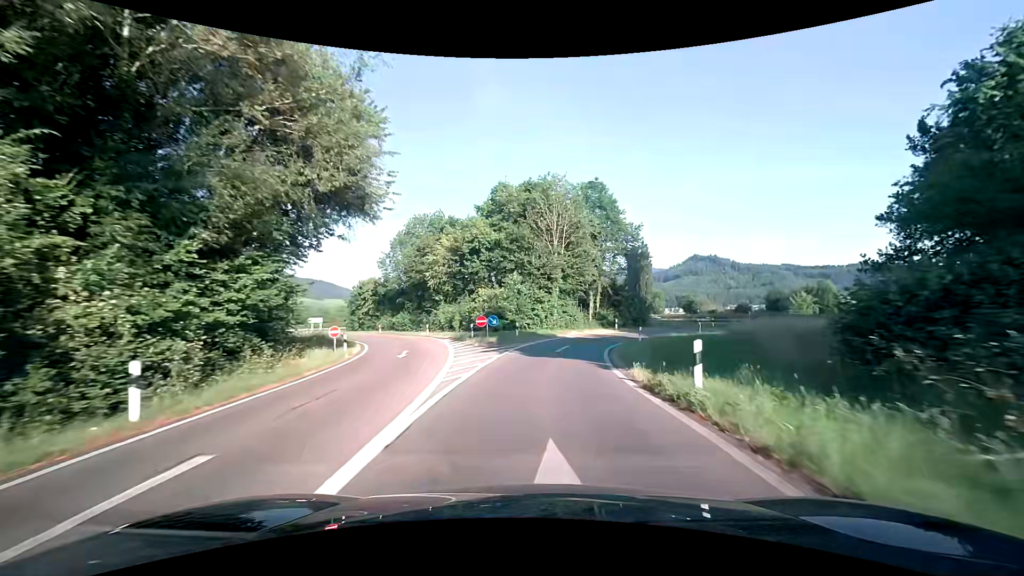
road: trunk_link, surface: asphalt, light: Day
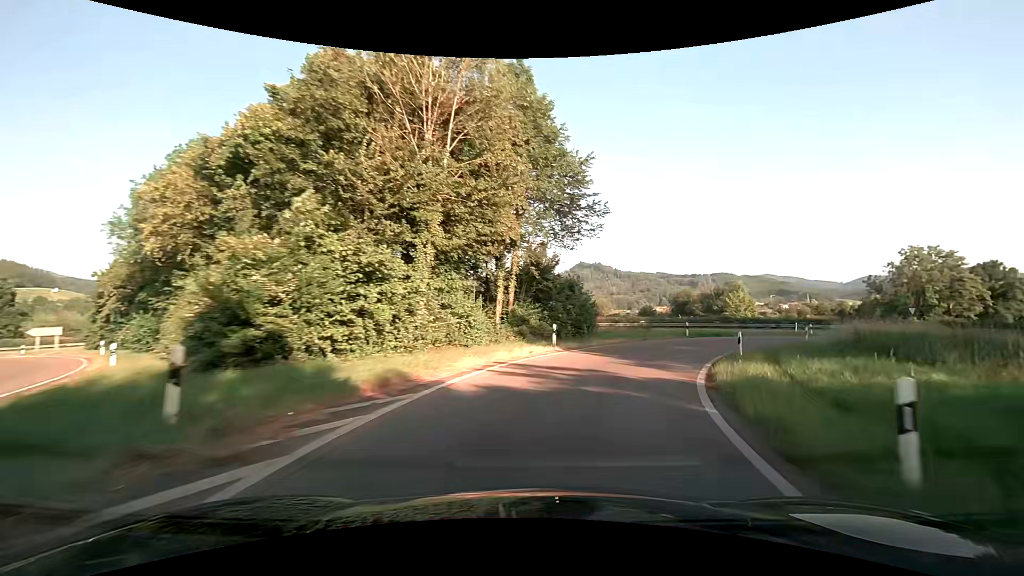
(+1.5, +24.9) m; +11°
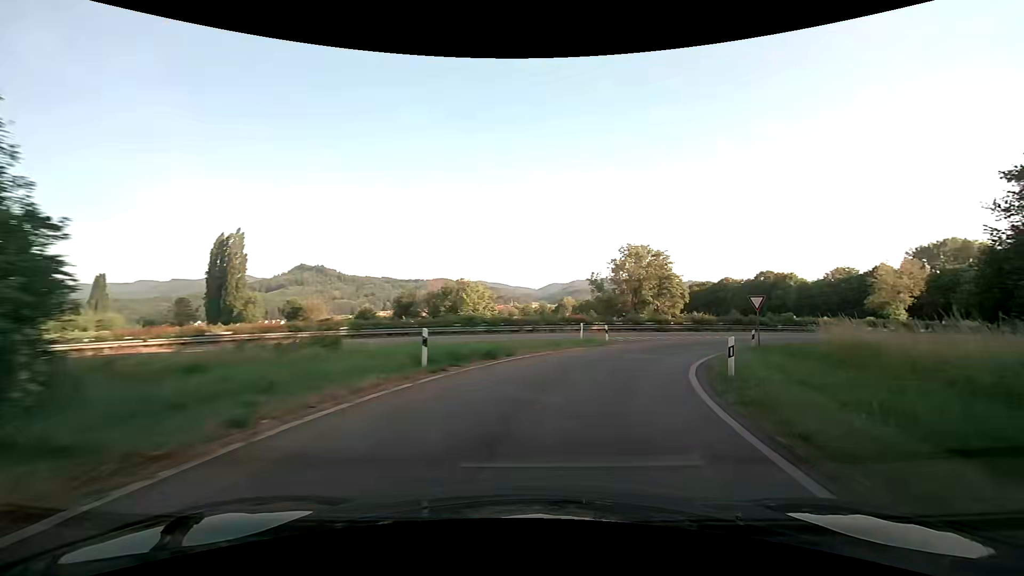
(+6.1, +23.3) m; +30°
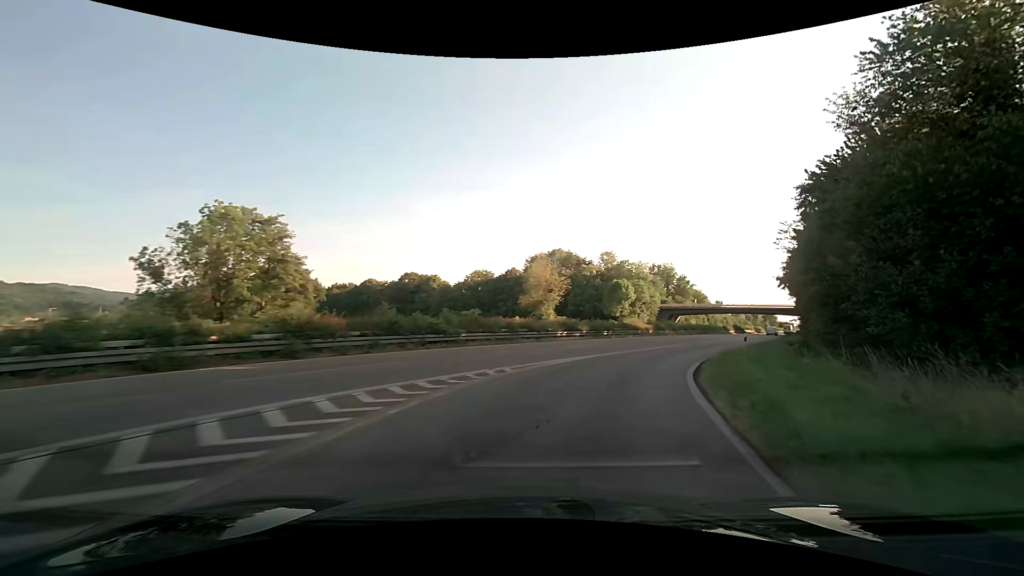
(+11.1, +30.0) m; +40°
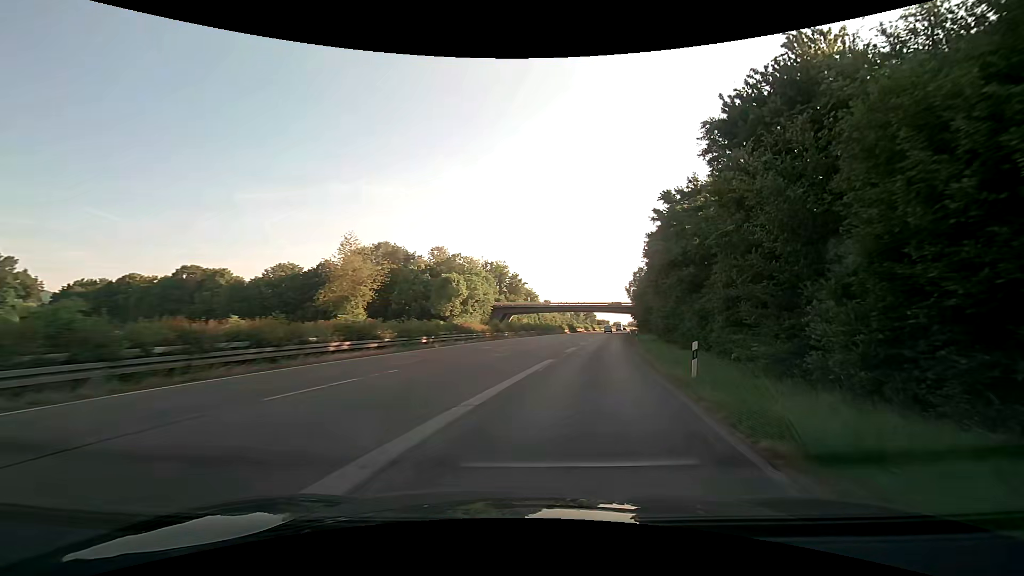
(+3.0, +16.7) m; +19°
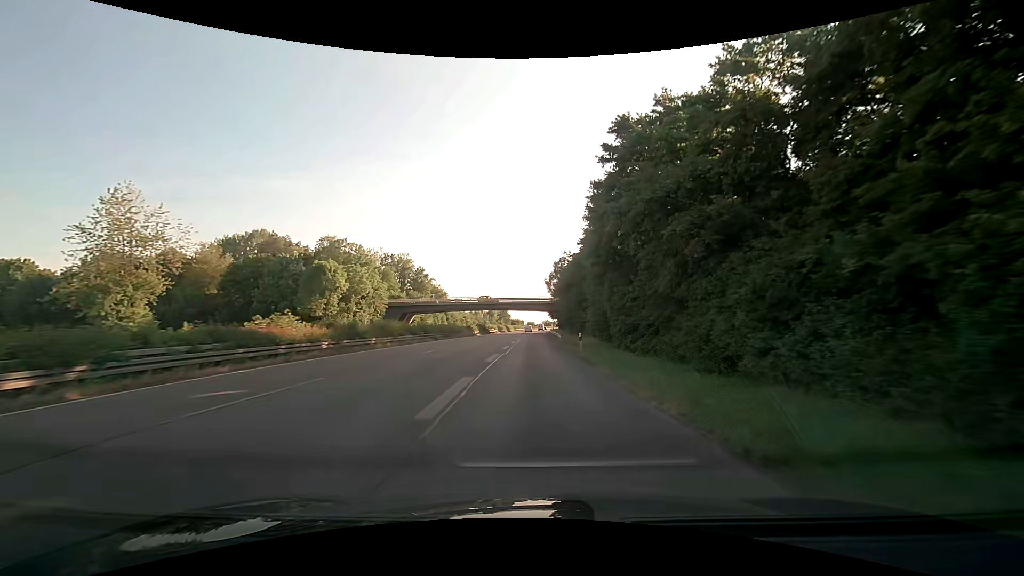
(+2.2, +19.4) m; +10°
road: trunk
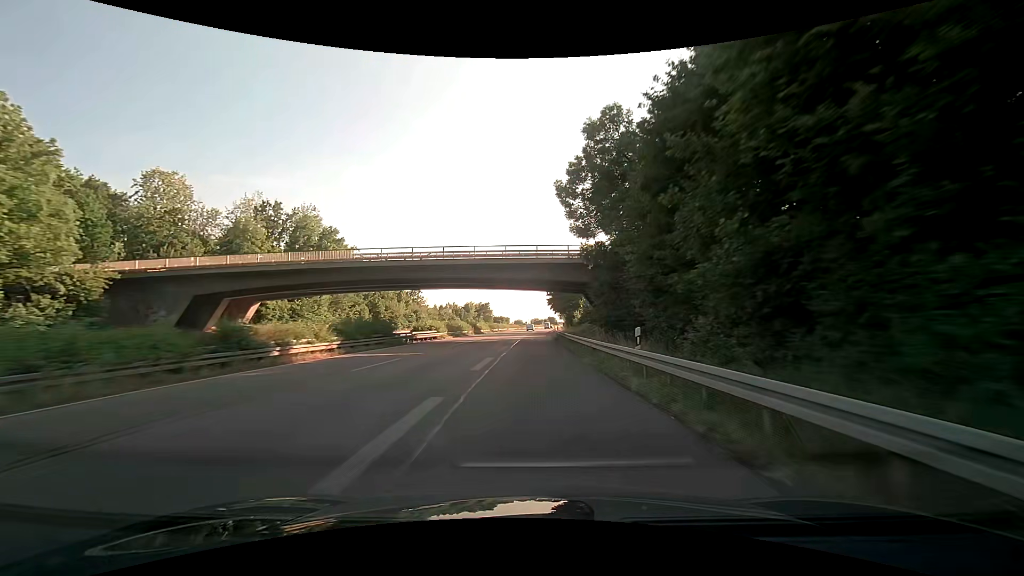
(+0.8, +65.2) m; +1°
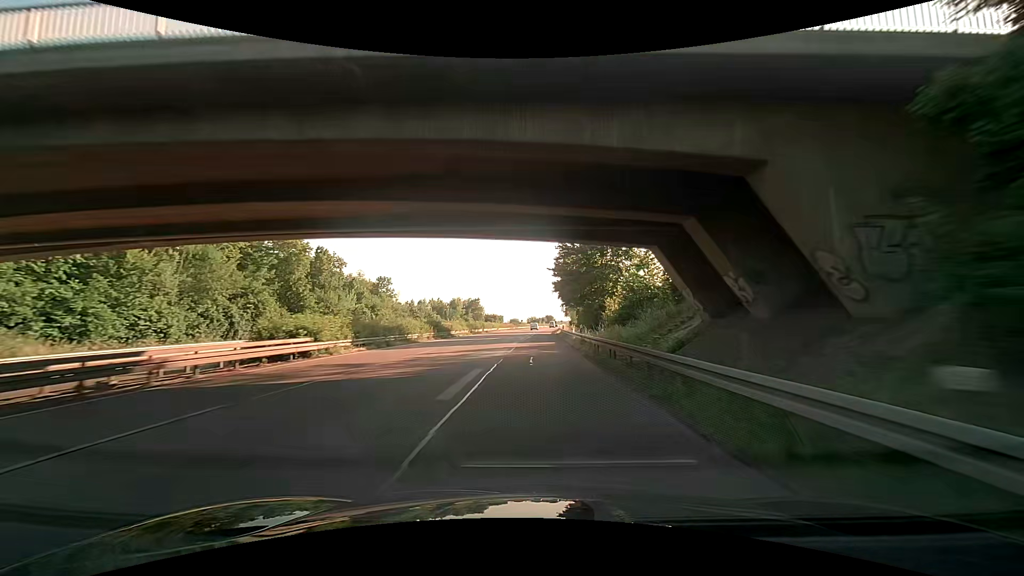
(+0.2, +31.2) m; +1°
(0, +10) (0, +20) (0, +30) (0, +40) (0, +50) (0, +60) (0, +70) (+1, +80) (+1, +90) (+1, +100) m
